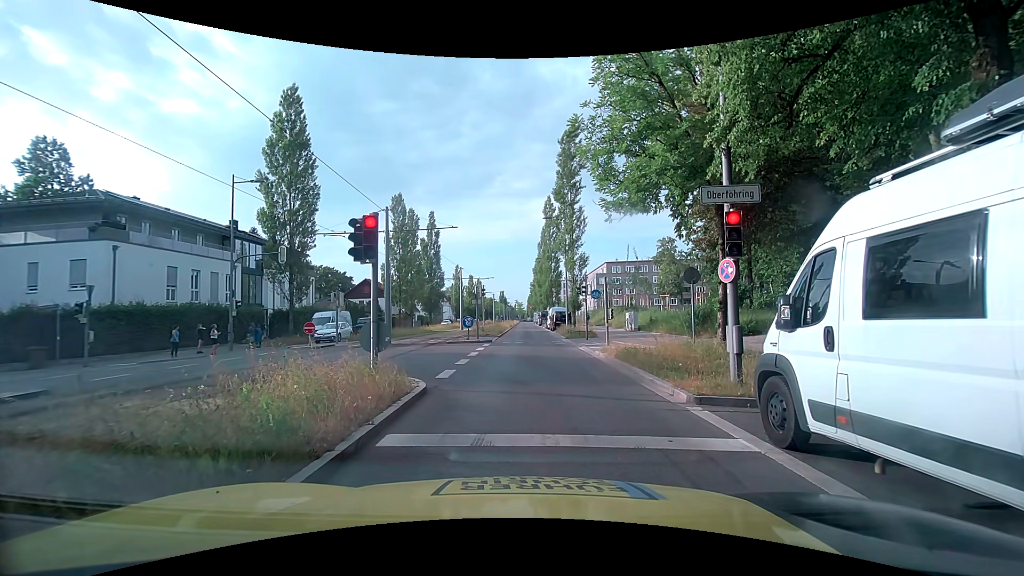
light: Day
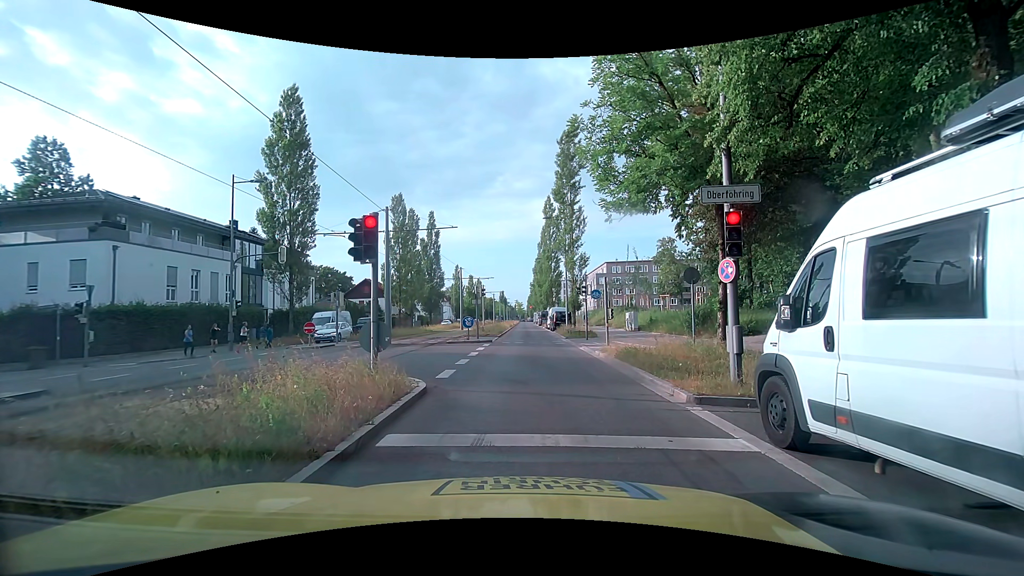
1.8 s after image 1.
(0.0, 0.0) m; 0°
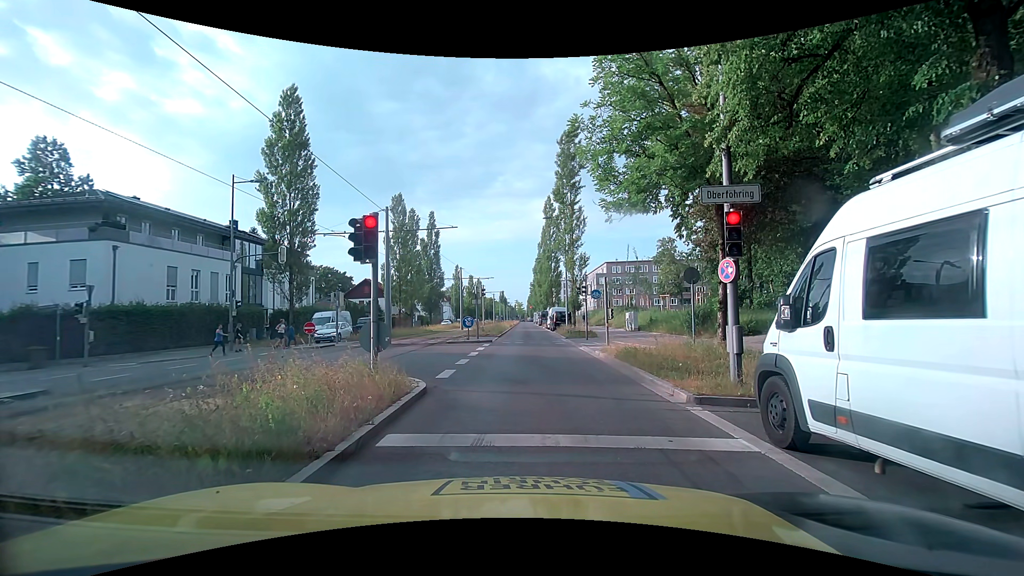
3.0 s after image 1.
(0.0, 0.0) m; 0°
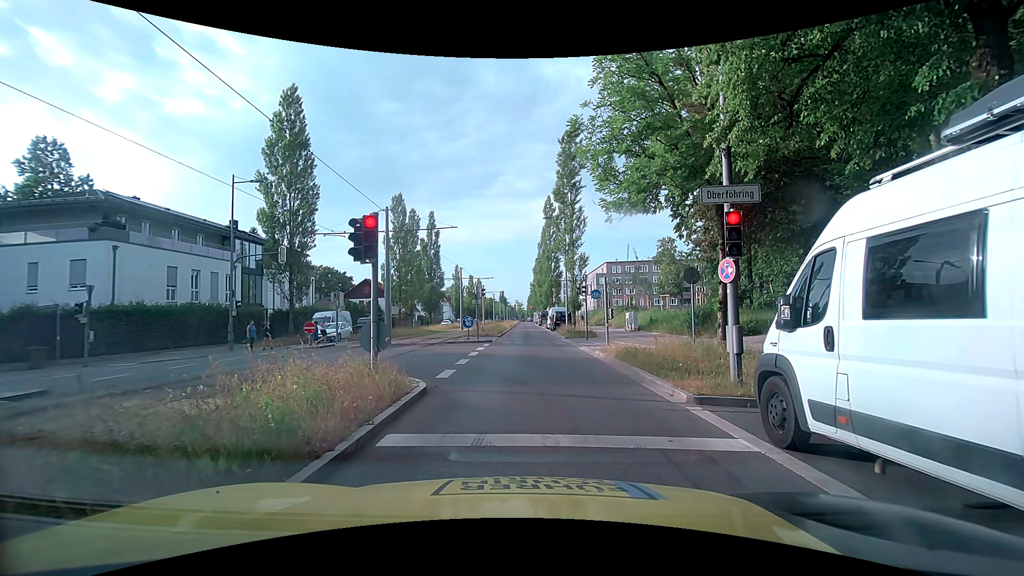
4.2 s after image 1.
(0.0, 0.0) m; 0°
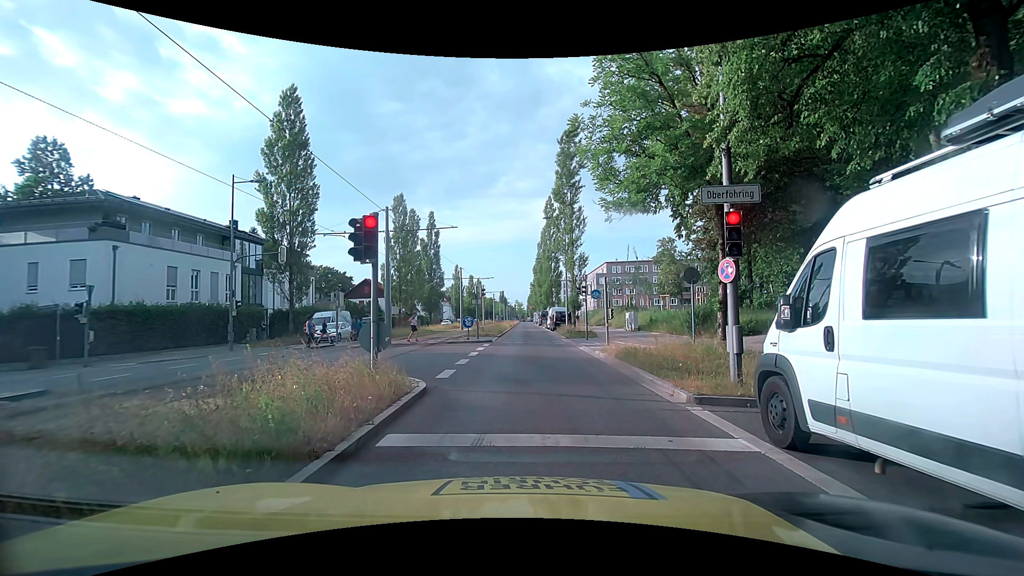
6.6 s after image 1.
(0.0, 0.0) m; 0°
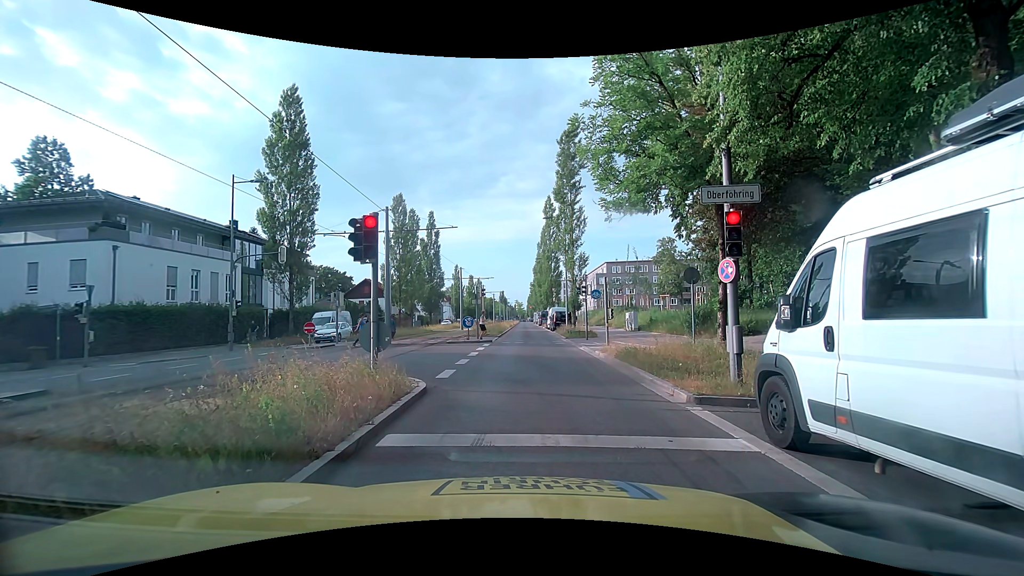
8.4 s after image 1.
(0.0, 0.0) m; 0°
(0, +10) (0, +20) (-1, +30) (-1, +40) (-1, +50) (-2, +60) (-2, +70) (-3, +80) (-3, +90) (-4, +100) m
